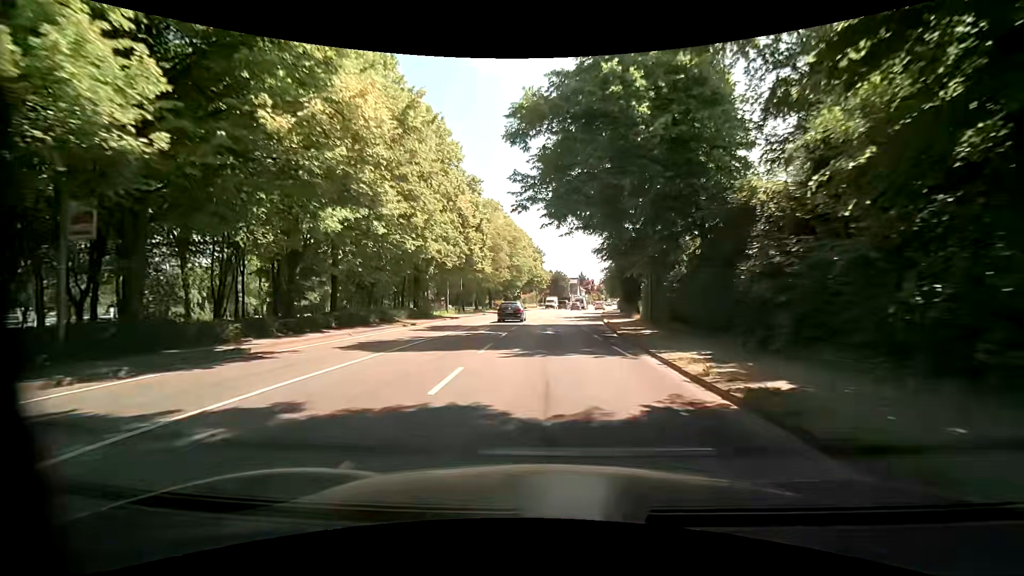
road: primary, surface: asphalt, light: Day
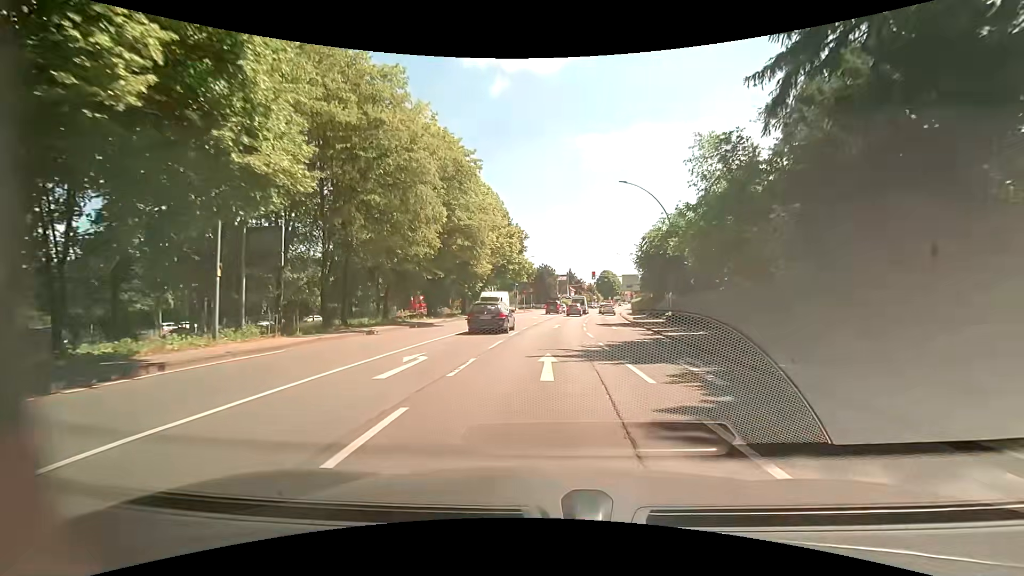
(+0.4, +33.7) m; +2°
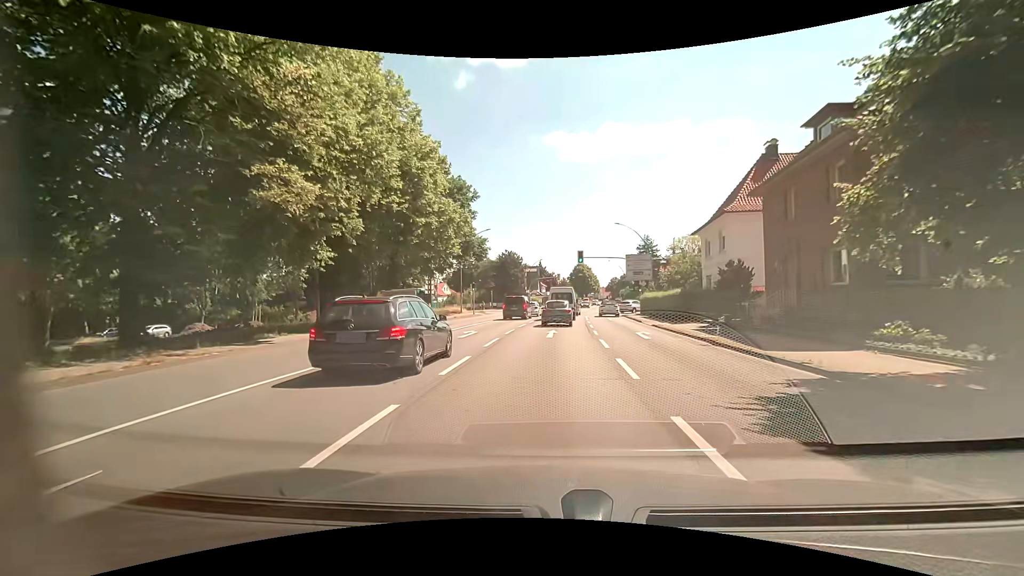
(+1.1, +29.6) m; +4°
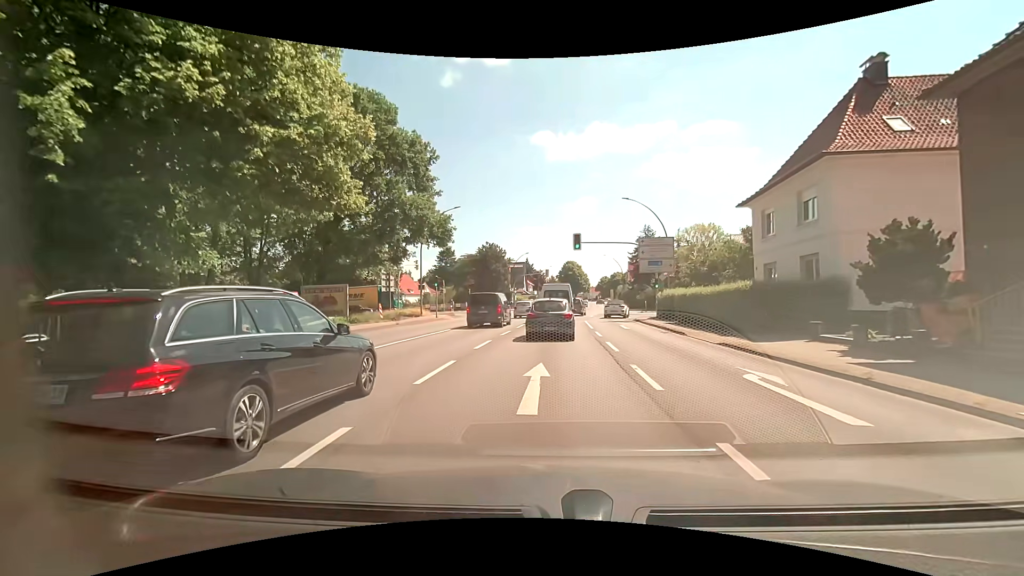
(+0.2, +12.9) m; +2°
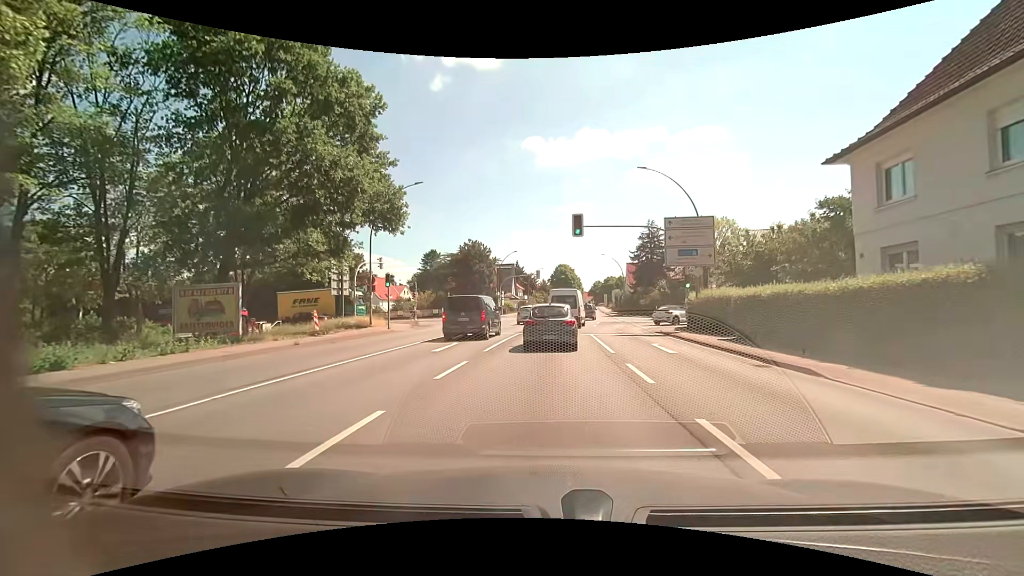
(0.0, +10.8) m; 0°
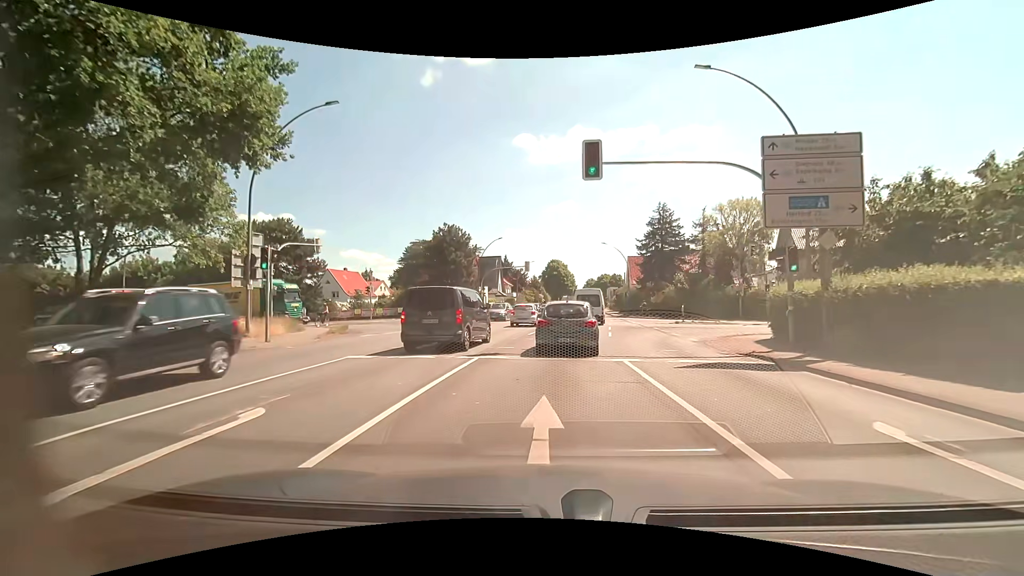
(+0.2, +13.1) m; +1°
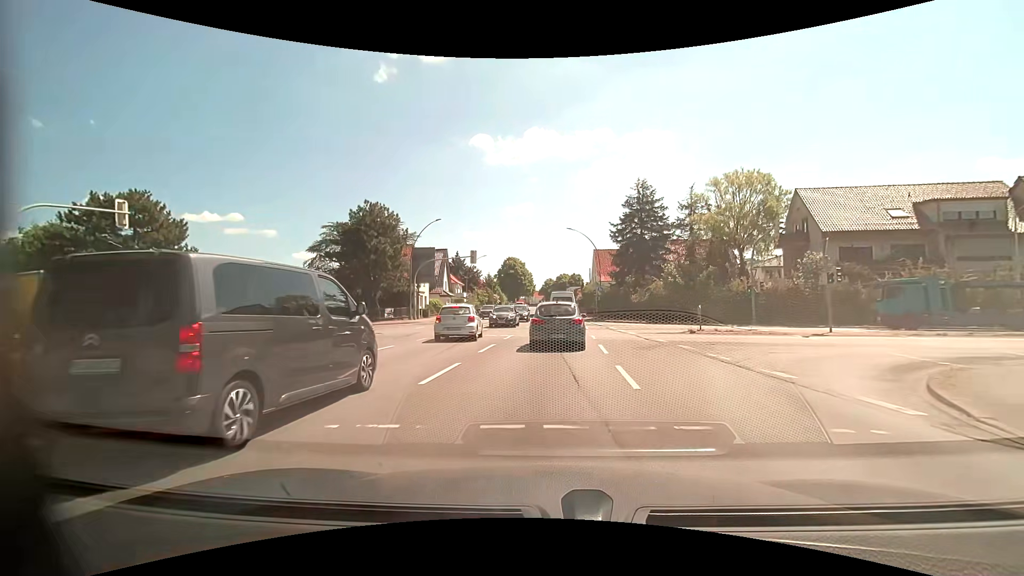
(+0.6, +14.2) m; +5°
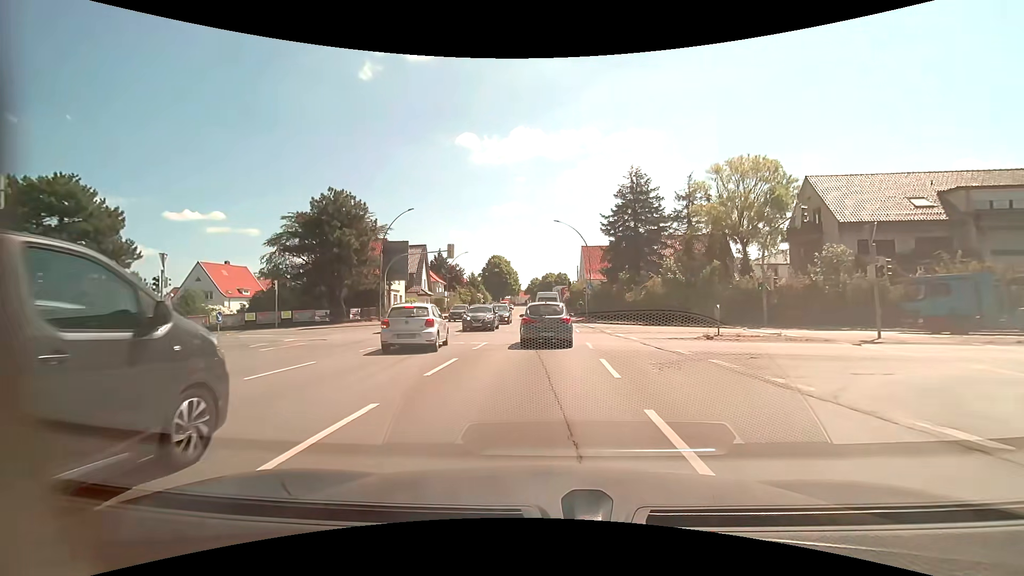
(+0.1, +4.9) m; +2°
(0, +10) (0, +20) (0, +30) (0, +40) (-1, +50) (-1, +60) (-1, +70) (-2, +80) (-2, +90) (-3, +100) m
